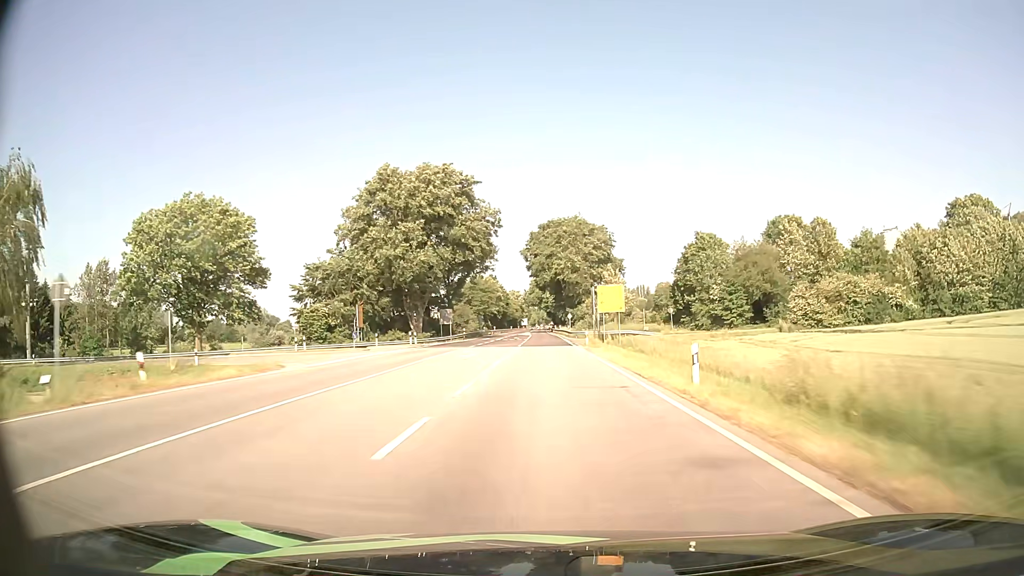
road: primary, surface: asphalt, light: Day
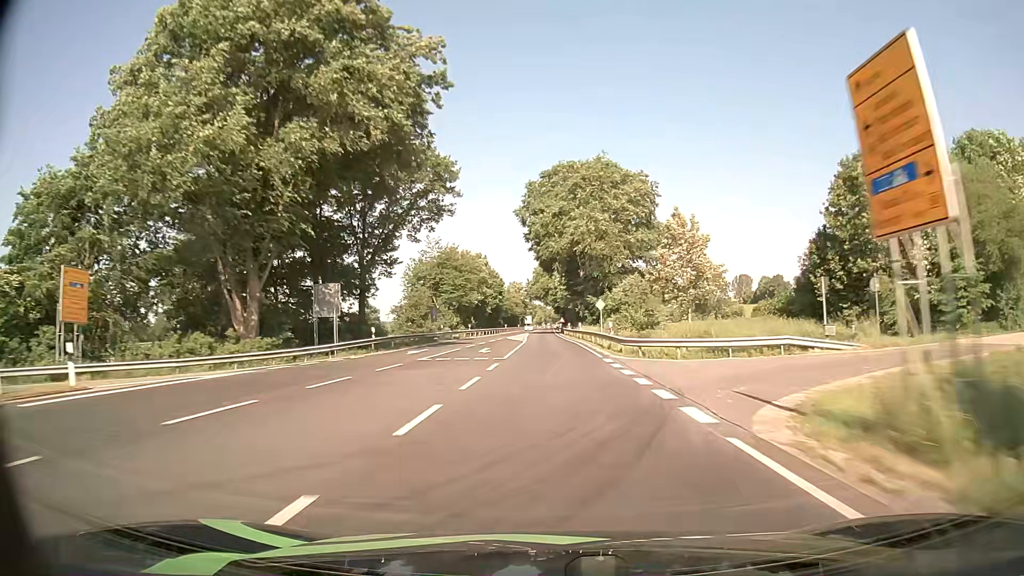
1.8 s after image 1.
(-0.4, +46.5) m; -1°
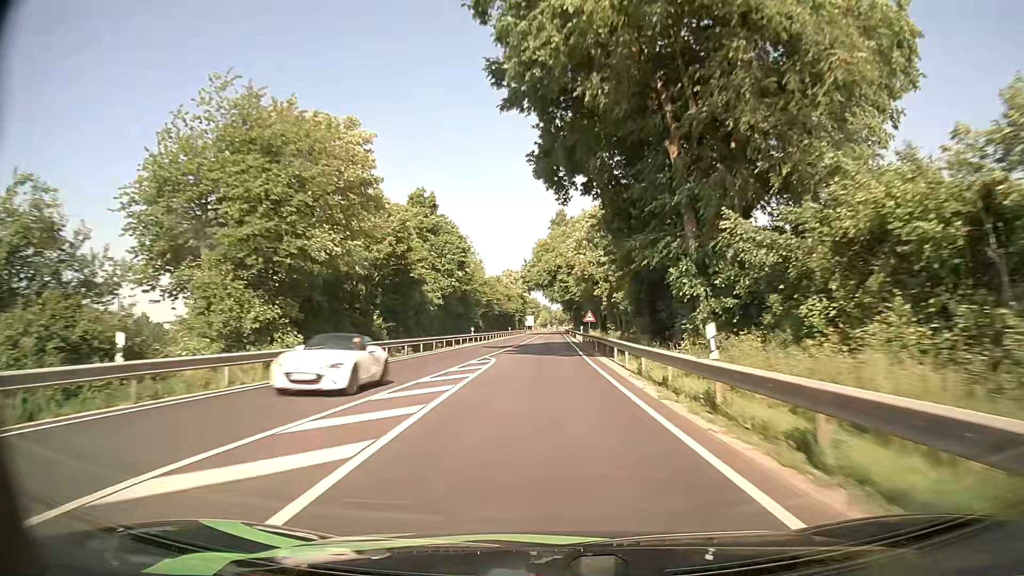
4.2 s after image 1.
(-0.1, +61.7) m; 0°
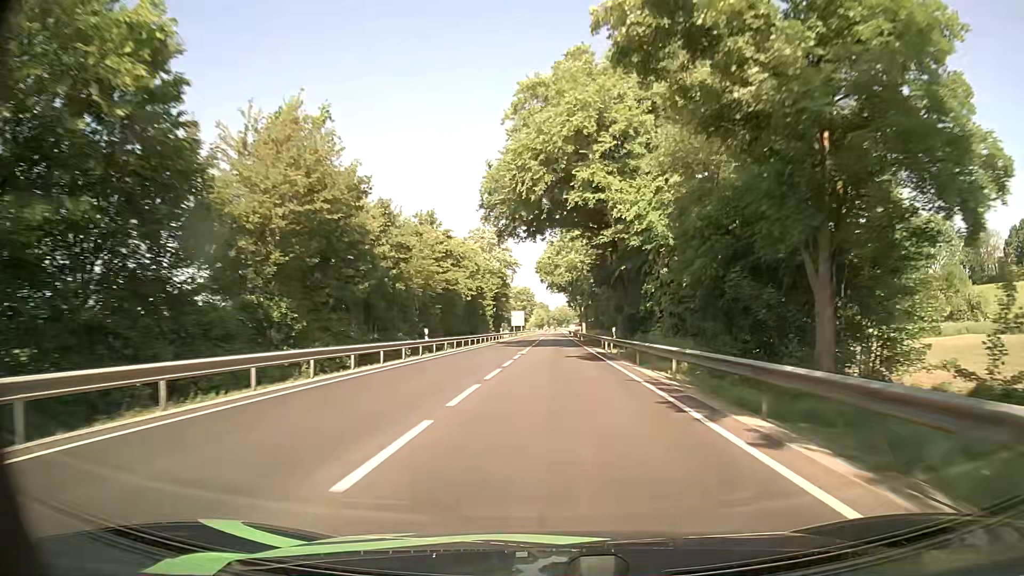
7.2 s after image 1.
(+0.2, +76.4) m; 0°
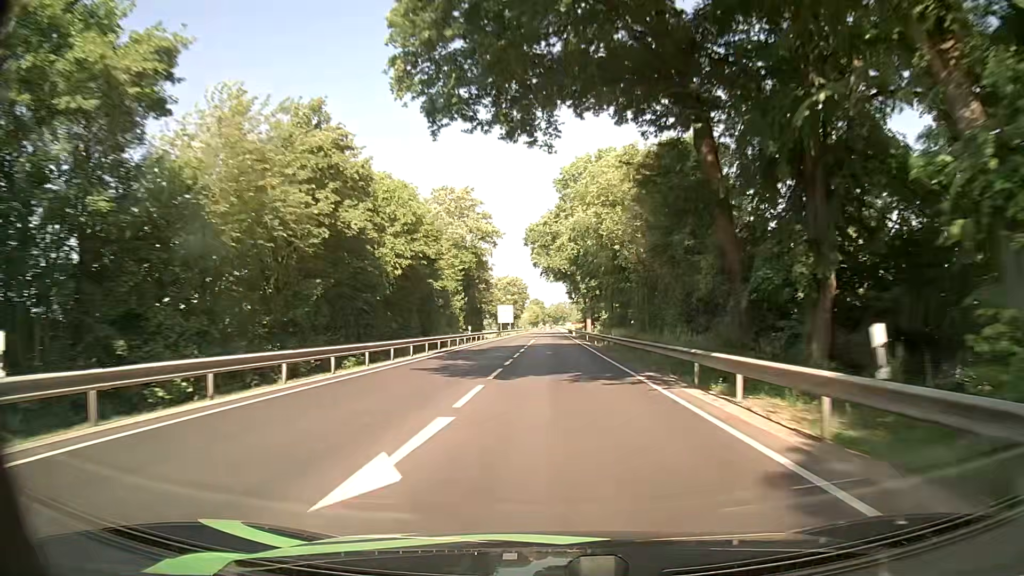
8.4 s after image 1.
(+0.1, +30.4) m; +1°
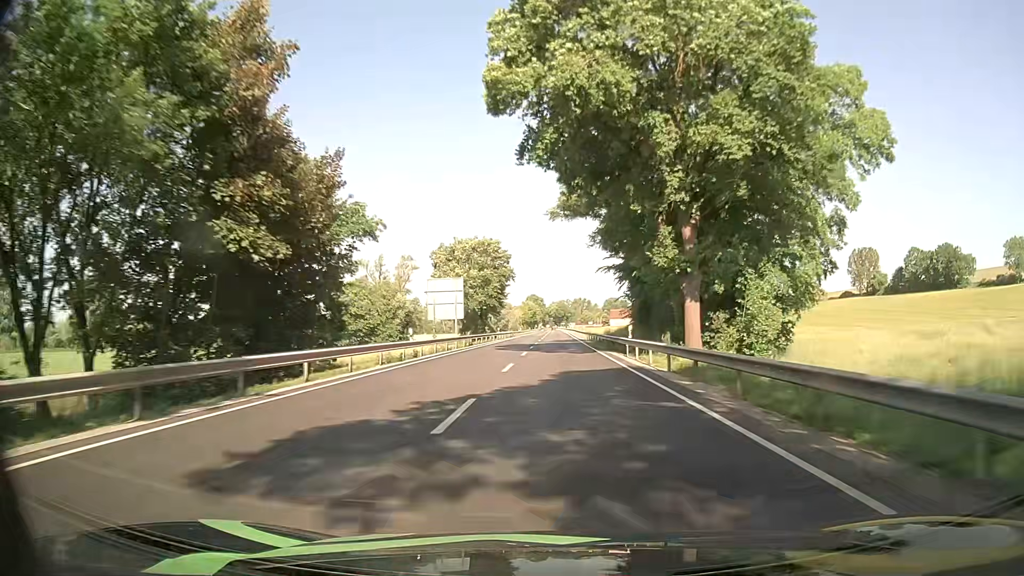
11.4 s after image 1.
(0.0, +75.3) m; 0°
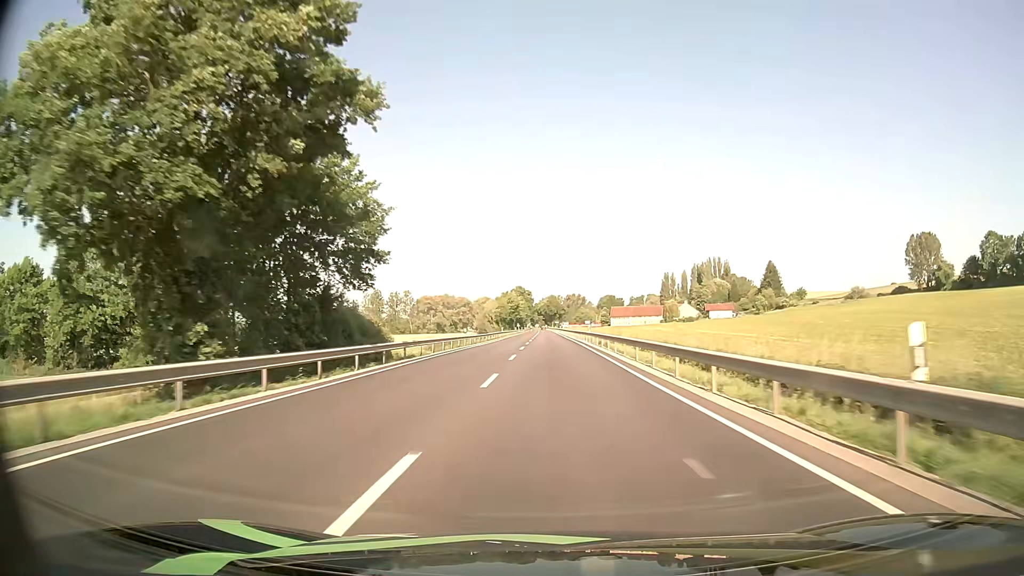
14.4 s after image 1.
(+0.5, +74.7) m; +1°
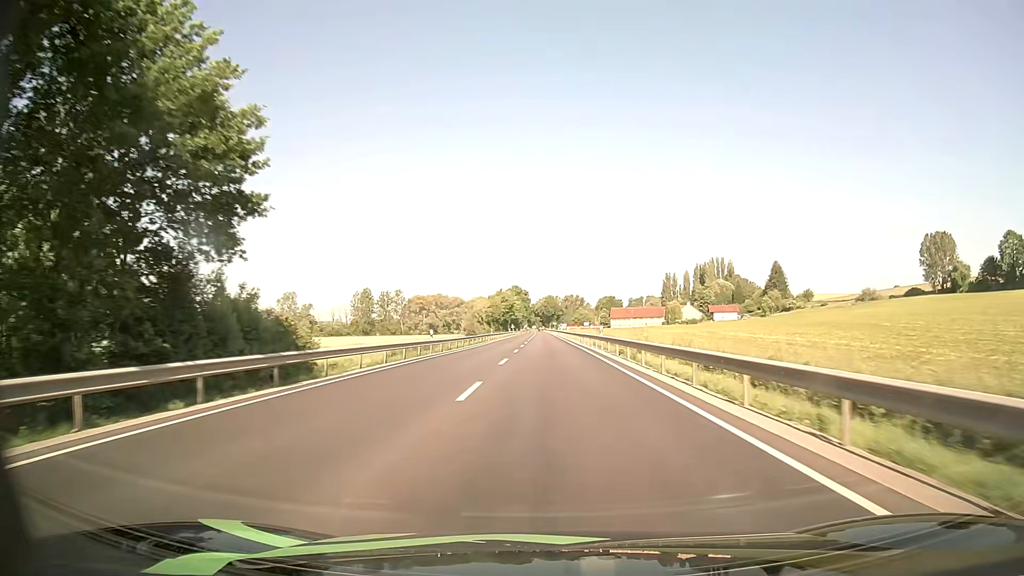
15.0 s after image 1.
(0.0, +15.0) m; 0°
(0, +10) (0, +20) (0, +30) (0, +40) (0, +50) (0, +60) (0, +70) (-1, +80) (-1, +90) (-1, +100) m
